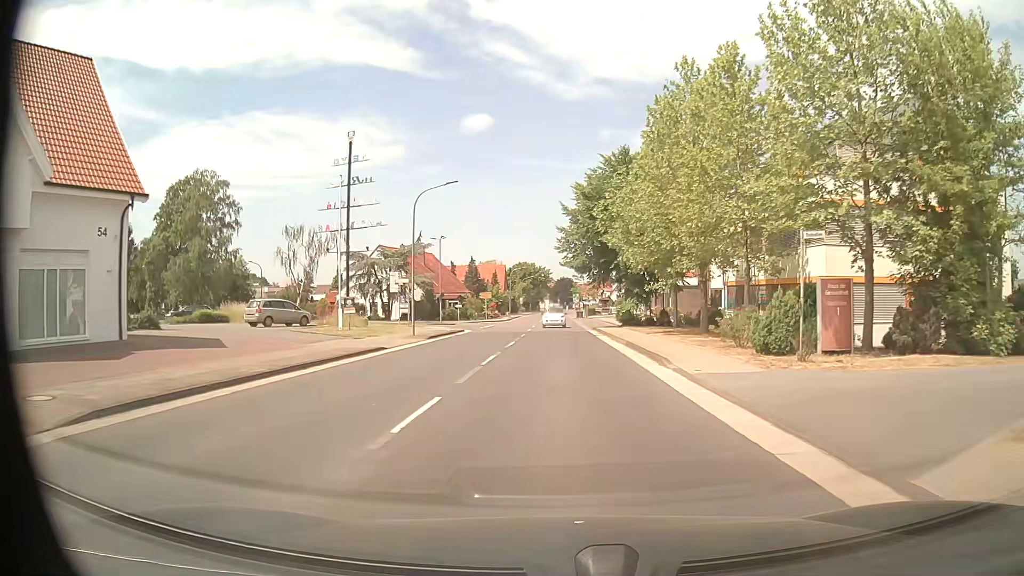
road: secondary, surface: asphalt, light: Day
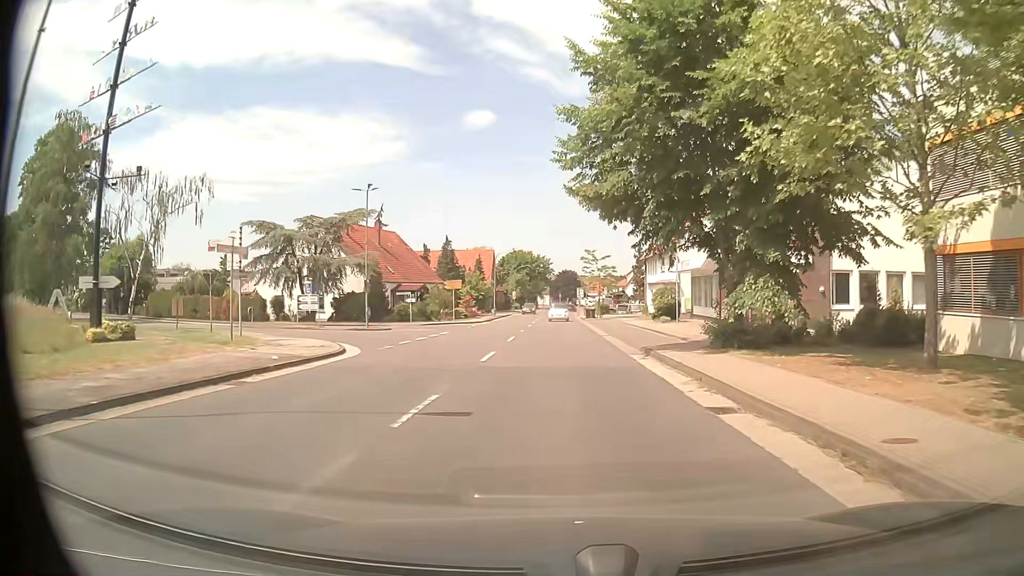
(-0.1, +26.6) m; -1°
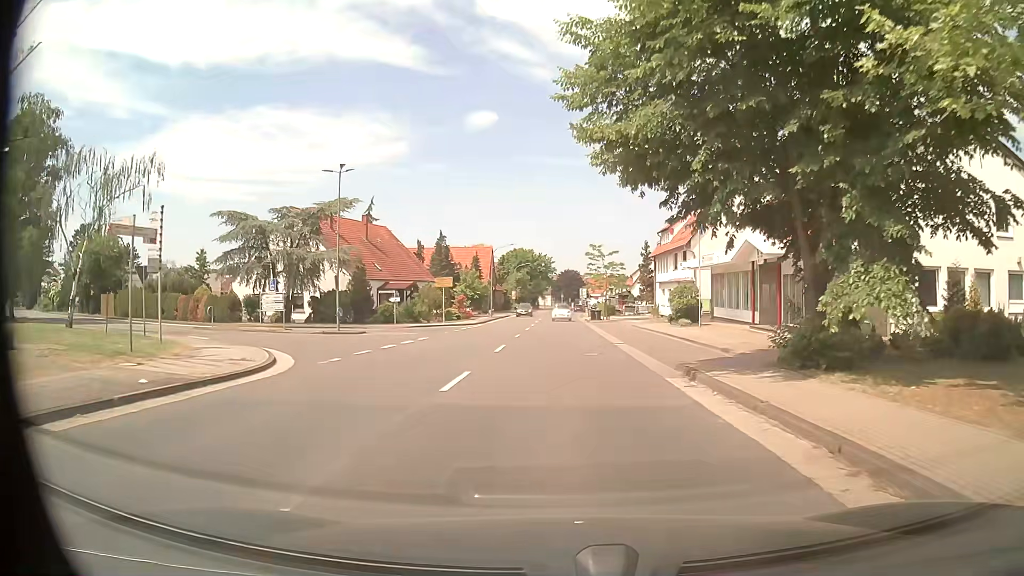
(0.0, +5.8) m; 0°
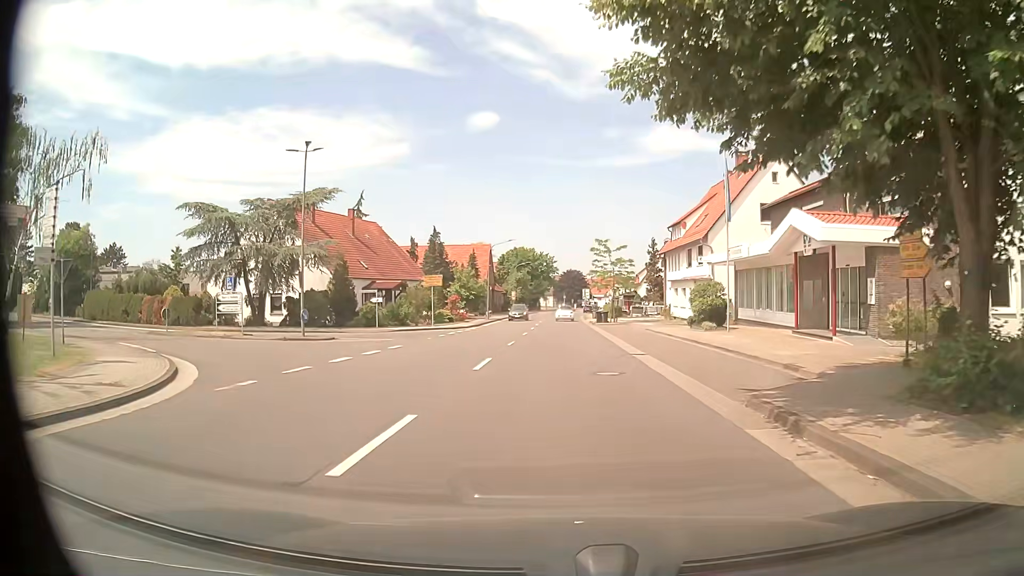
(0.0, +5.3) m; 0°
(0, +10) (0, +20) (-3, +29) (-11, +34) (-21, +35) (-31, +38) (-40, +42) (-48, +47) (-57, +52) (-66, +57) m
